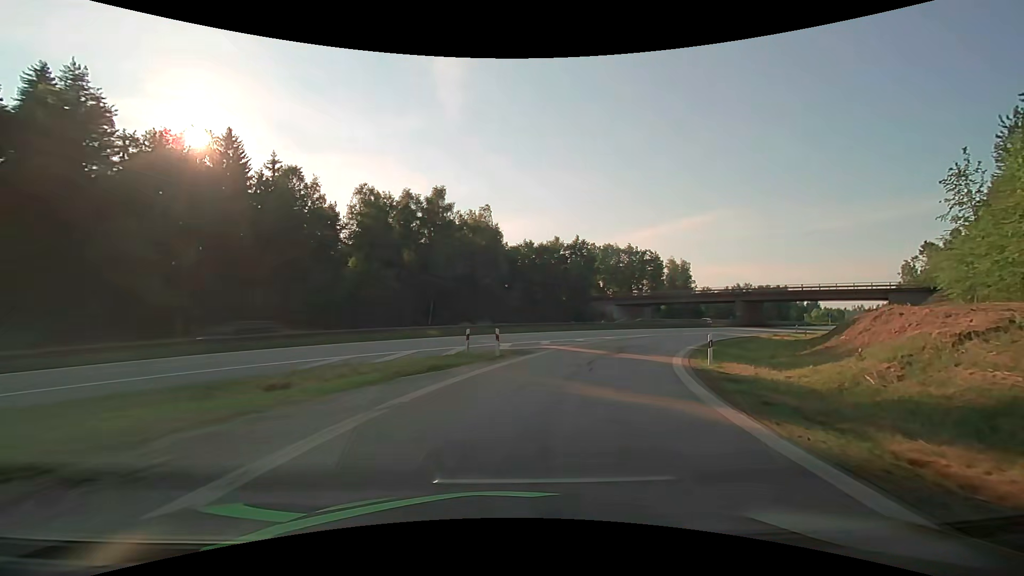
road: motorway_link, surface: asphalt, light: Day
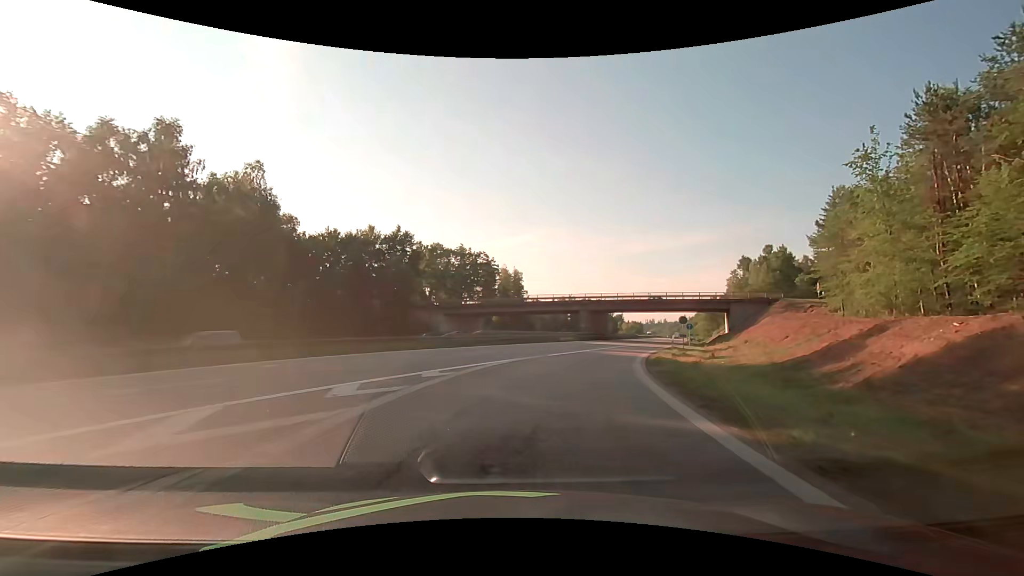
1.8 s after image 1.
(+3.7, +20.0) m; +20°
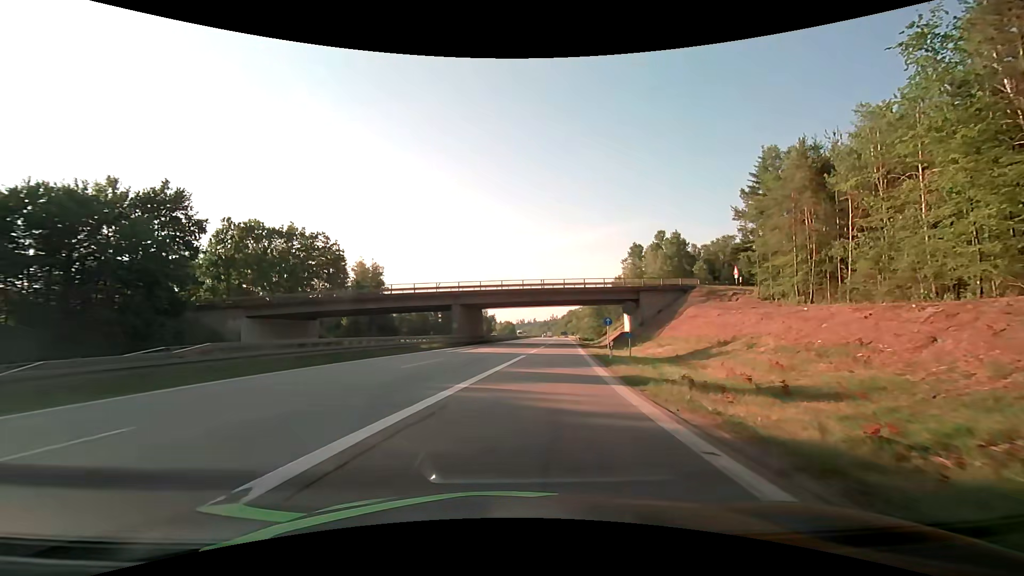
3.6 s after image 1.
(+2.9, +21.6) m; +15°
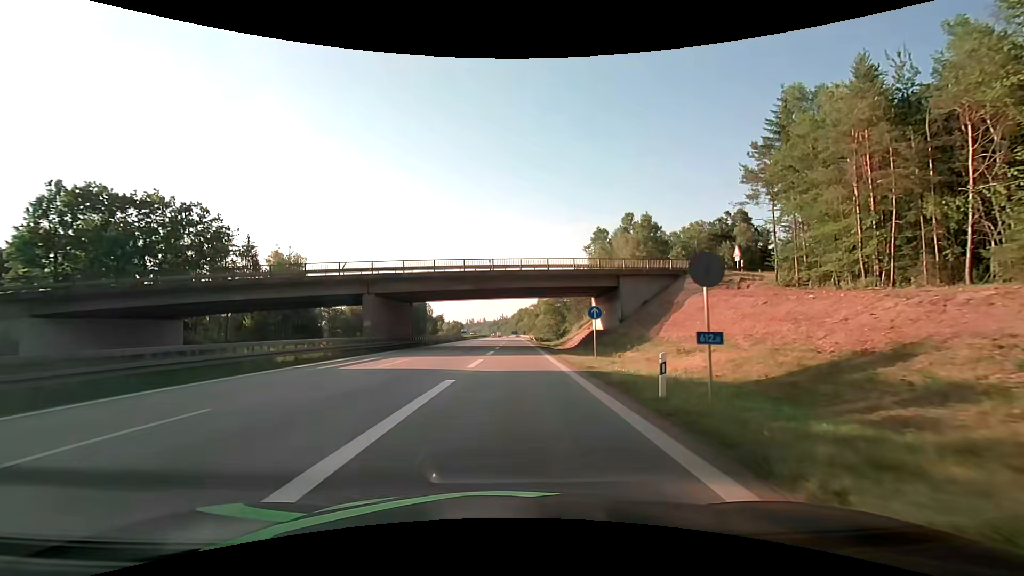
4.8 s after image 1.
(+1.1, +16.3) m; +6°
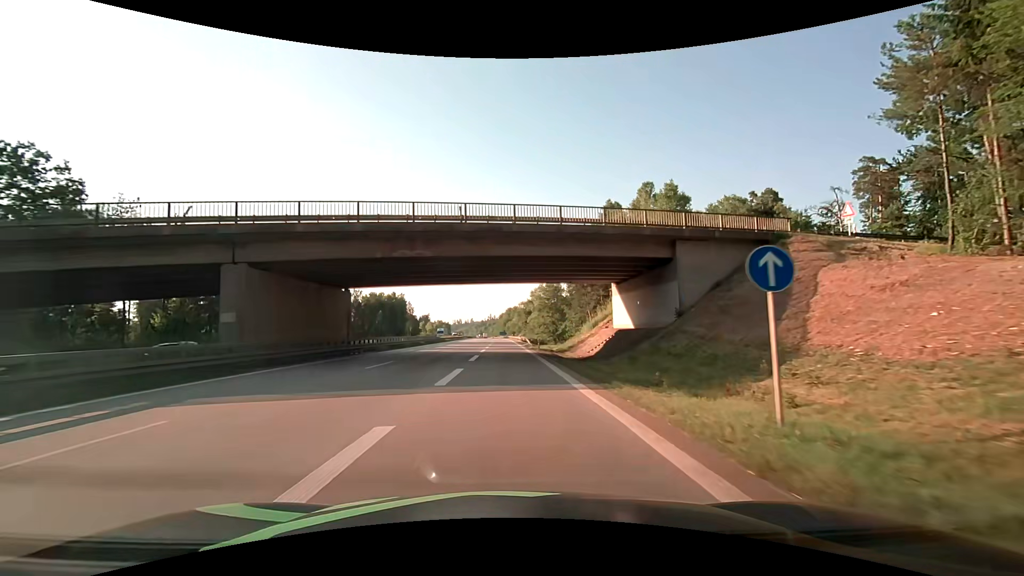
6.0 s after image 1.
(+0.2, +18.9) m; +1°
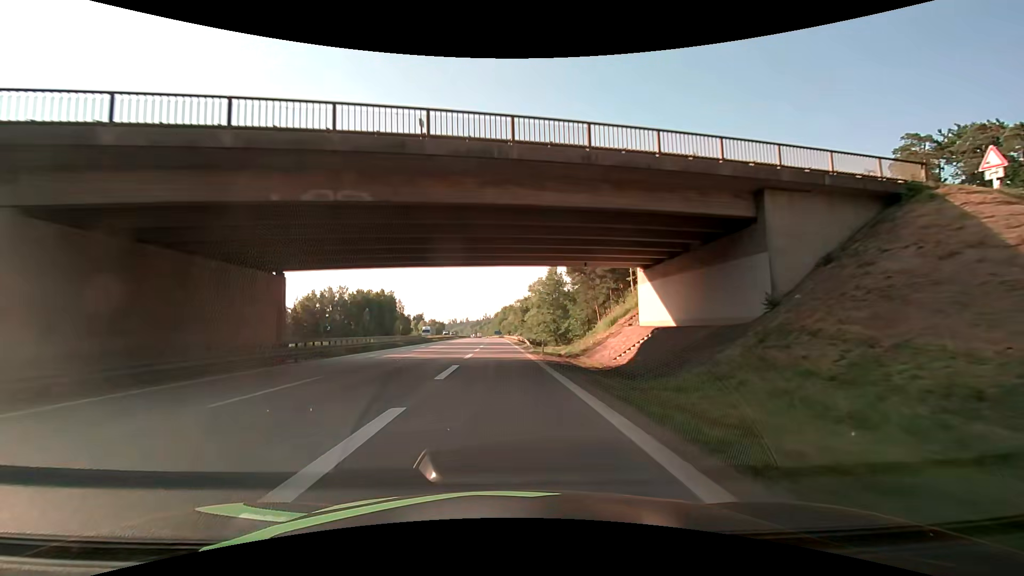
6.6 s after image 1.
(+0.1, +10.6) m; +1°
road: motorway
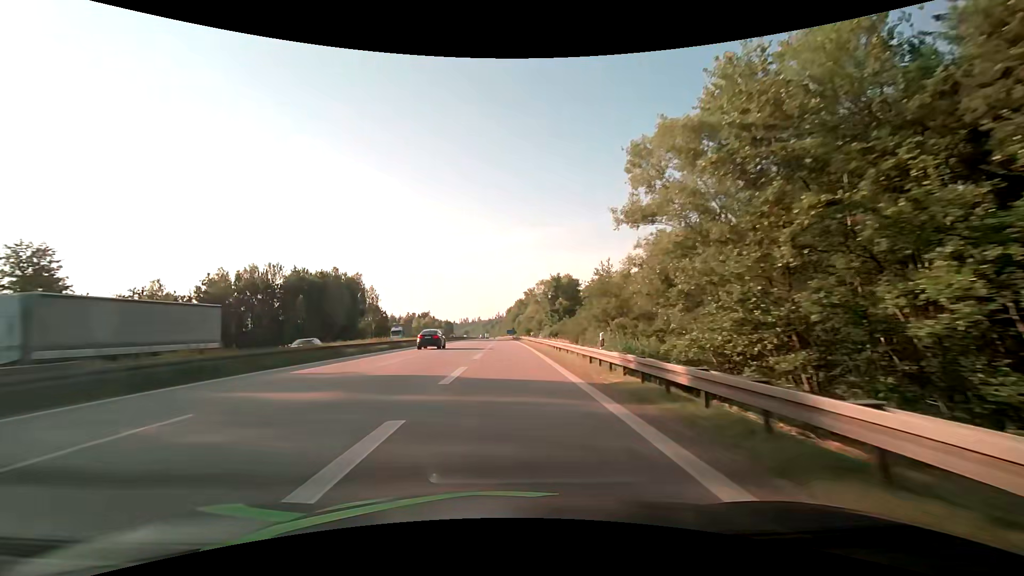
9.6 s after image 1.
(-1.3, +62.2) m; -1°
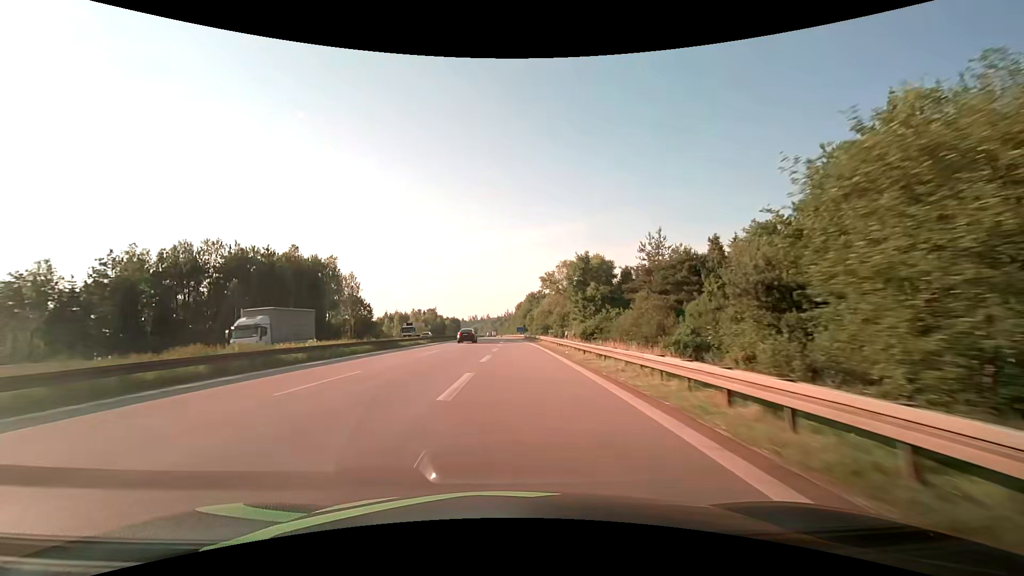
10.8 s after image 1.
(-0.4, +28.1) m; -1°
(0, +10) (0, +20) (0, +30) (-1, +40) (-1, +50) (-2, +60) (-2, +70) (-2, +80) (-2, +90) (-3, +100) m
